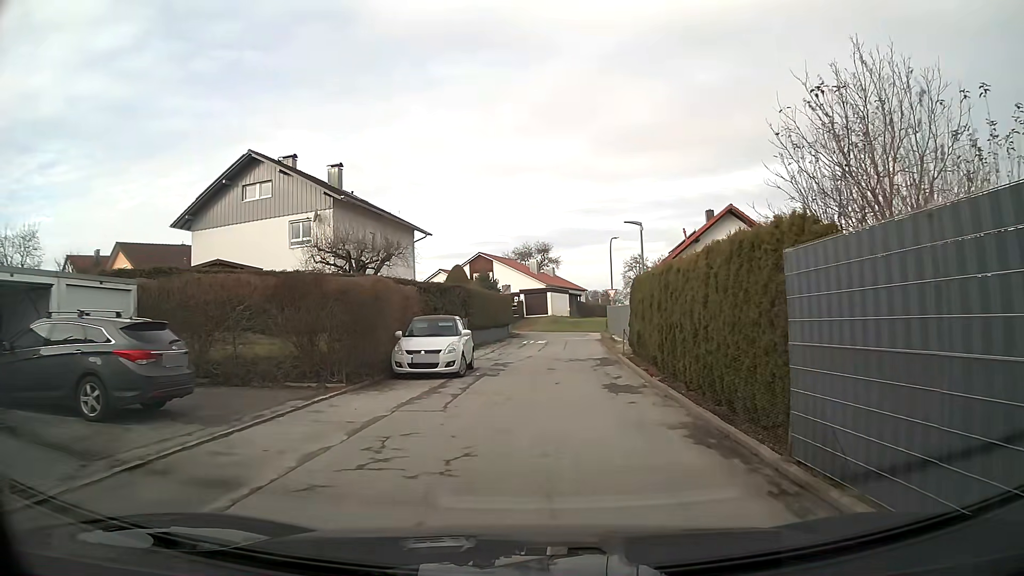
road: residential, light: Day
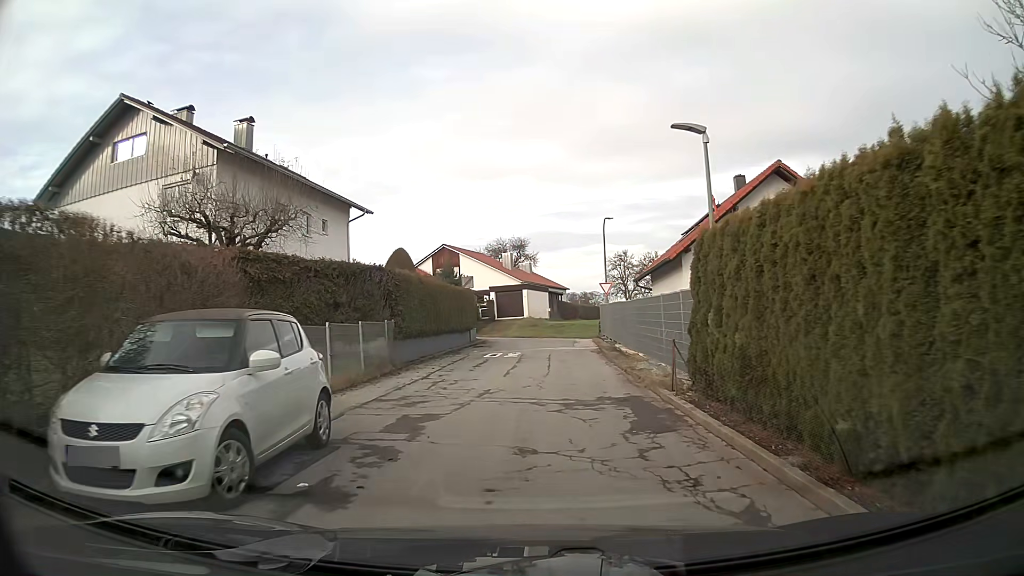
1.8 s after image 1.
(+0.2, +11.6) m; +2°
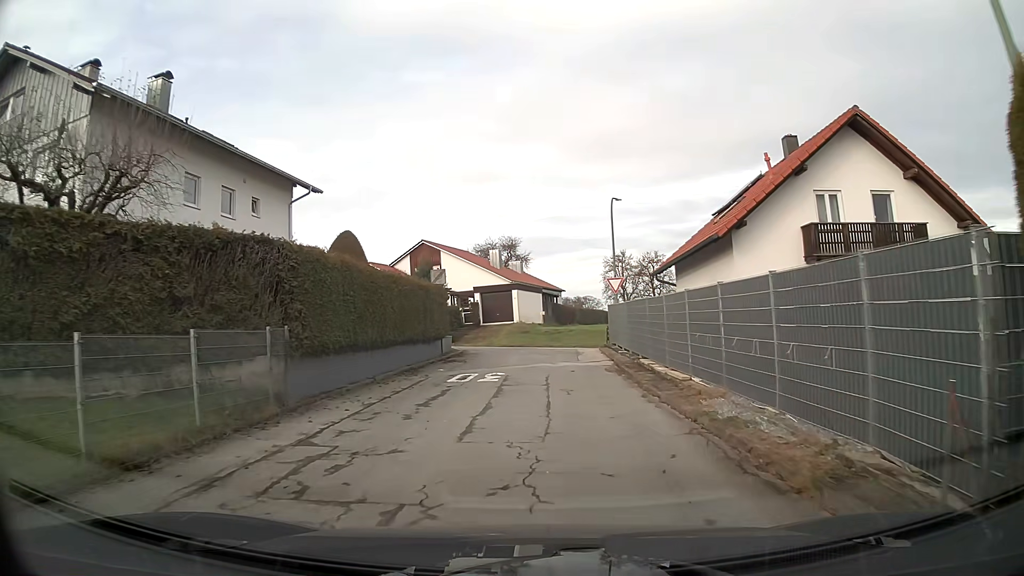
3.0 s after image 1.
(0.0, +8.1) m; +1°
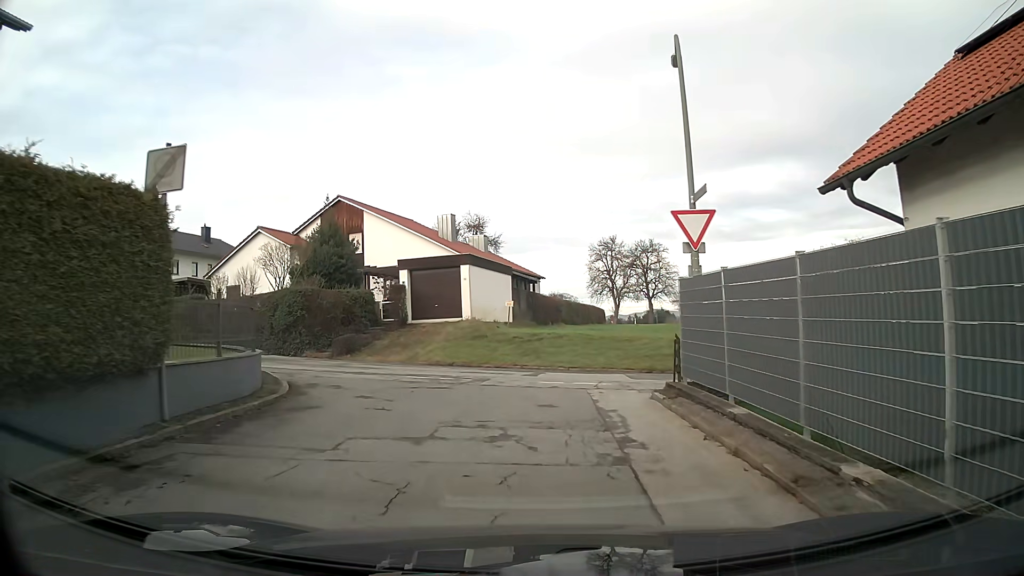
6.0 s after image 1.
(+0.4, +19.4) m; +2°
(0, +10) (-4, +18) (-13, +24) (-21, +29) (-30, +34) (-39, +39) (-47, +44) (-56, +48) (-66, +51) (-75, +54) m
